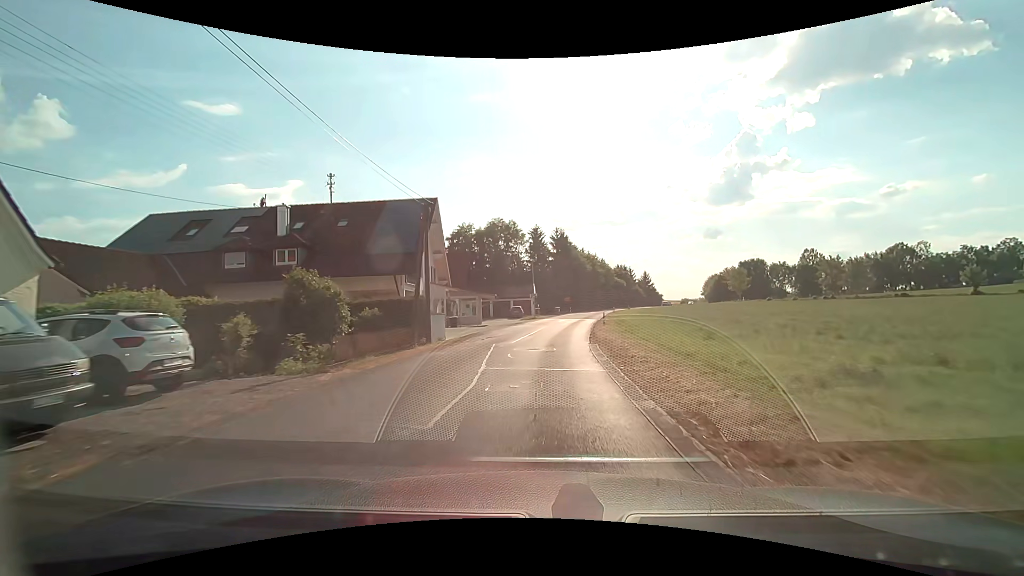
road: tertiary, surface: asphalt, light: Day
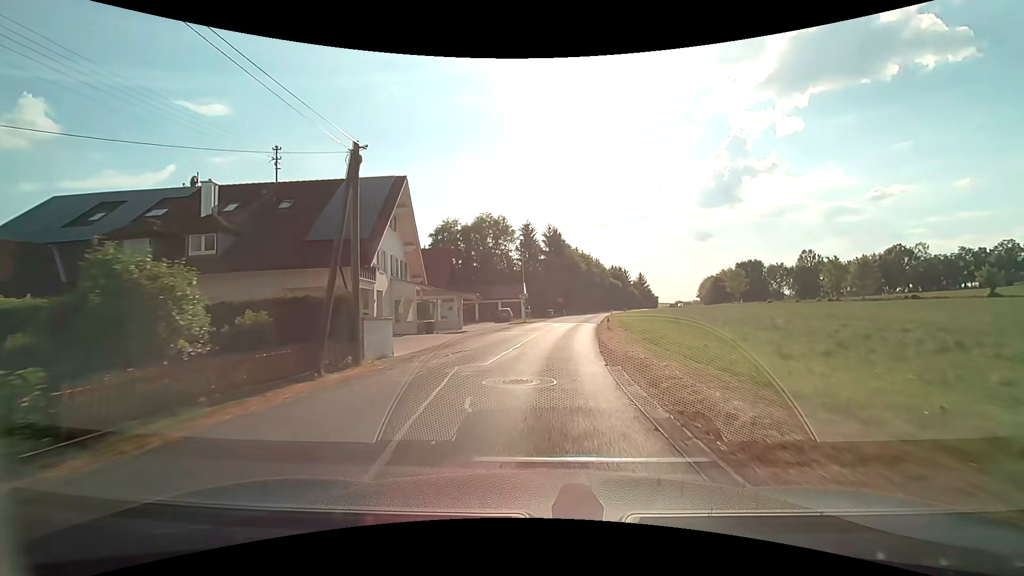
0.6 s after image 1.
(+0.1, +6.8) m; +1°
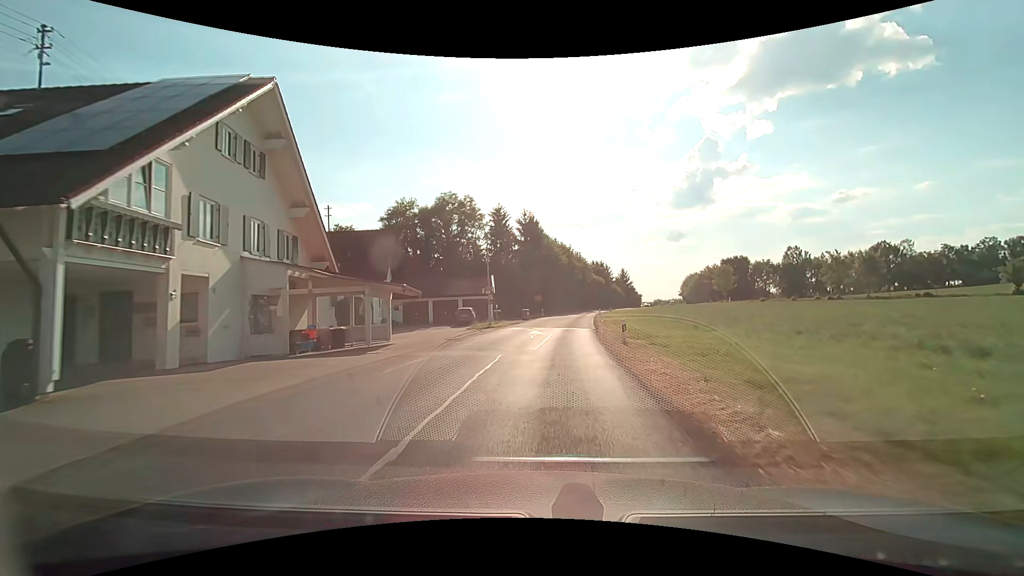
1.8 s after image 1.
(+0.2, +13.4) m; +3°
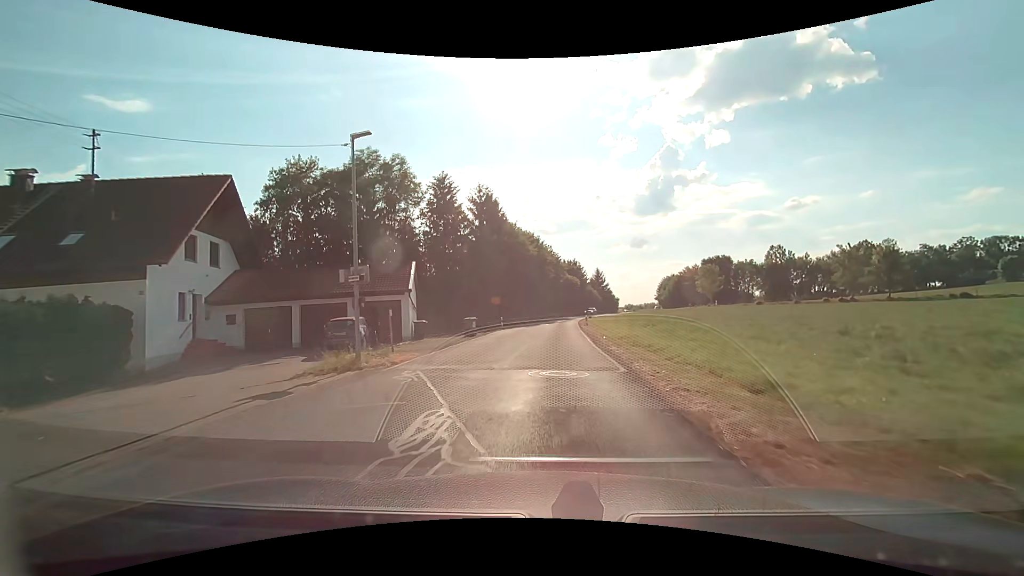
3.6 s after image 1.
(+0.4, +20.0) m; +3°
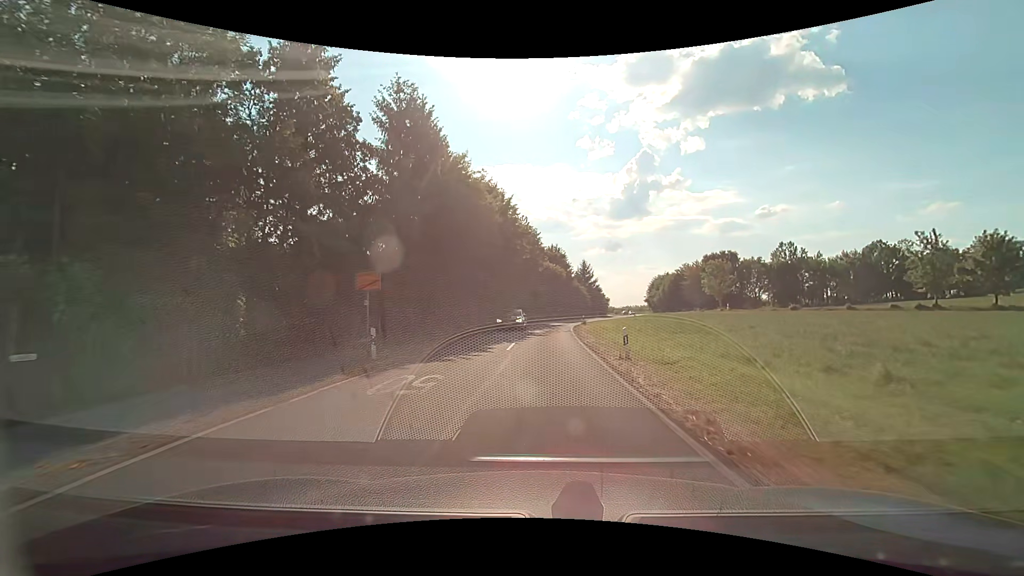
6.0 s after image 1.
(+0.7, +27.2) m; +3°
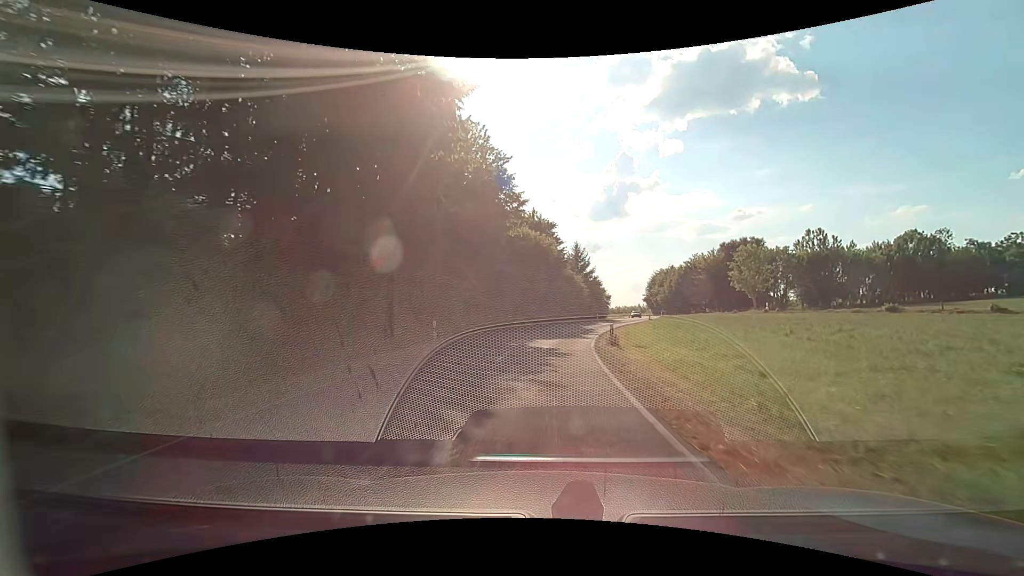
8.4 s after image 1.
(+0.7, +28.6) m; +3°
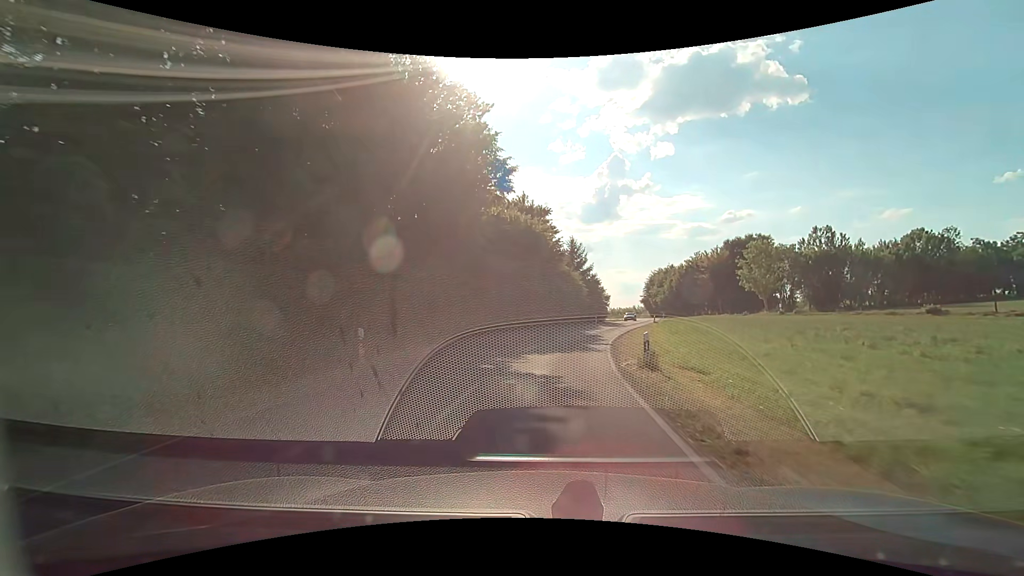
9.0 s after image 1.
(0.0, +7.6) m; +1°
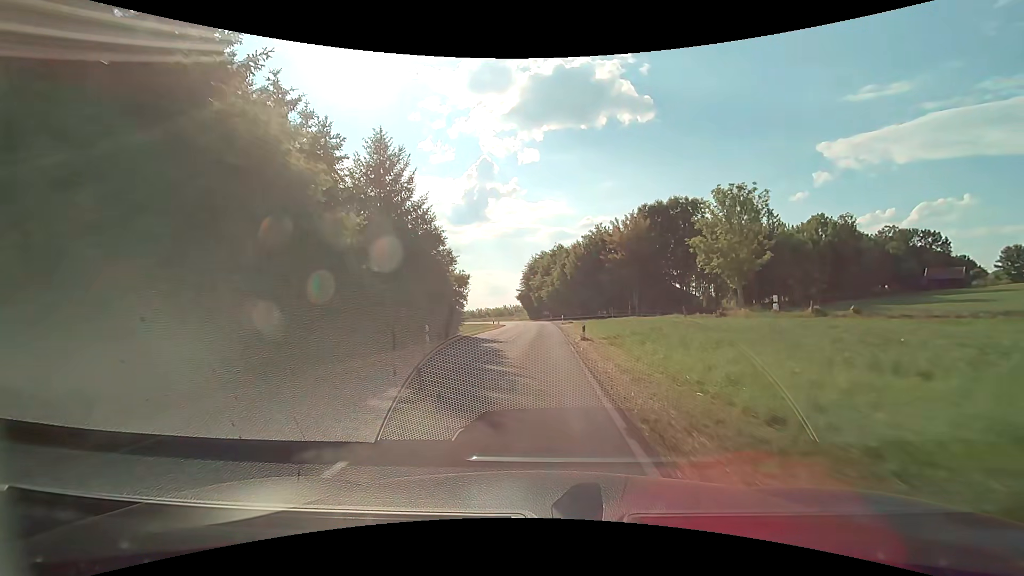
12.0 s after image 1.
(+5.8, +40.2) m; +15°
(0, +10) (0, +20) (0, +30) (+1, +40) (+1, +50) (0, +60) (0, +70) (-1, +80) (-3, +90) (-5, +99) m
